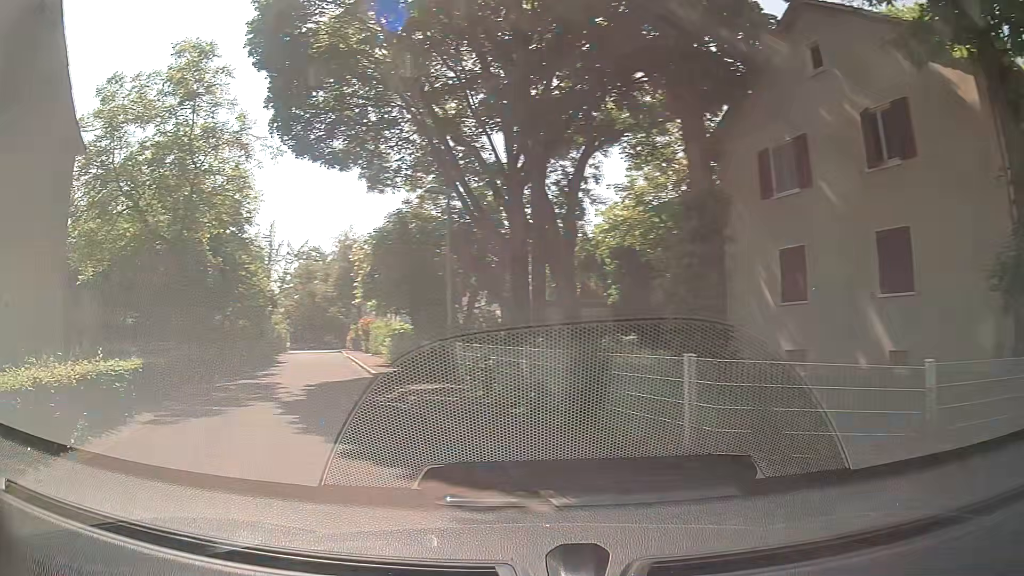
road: residential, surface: asphalt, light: Day
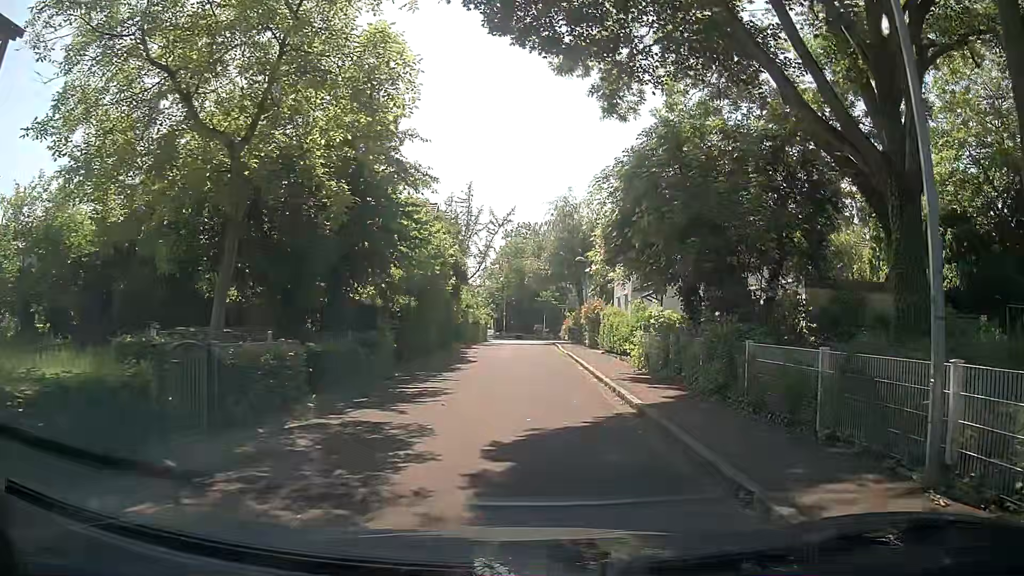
(-3.0, +10.6) m; -18°
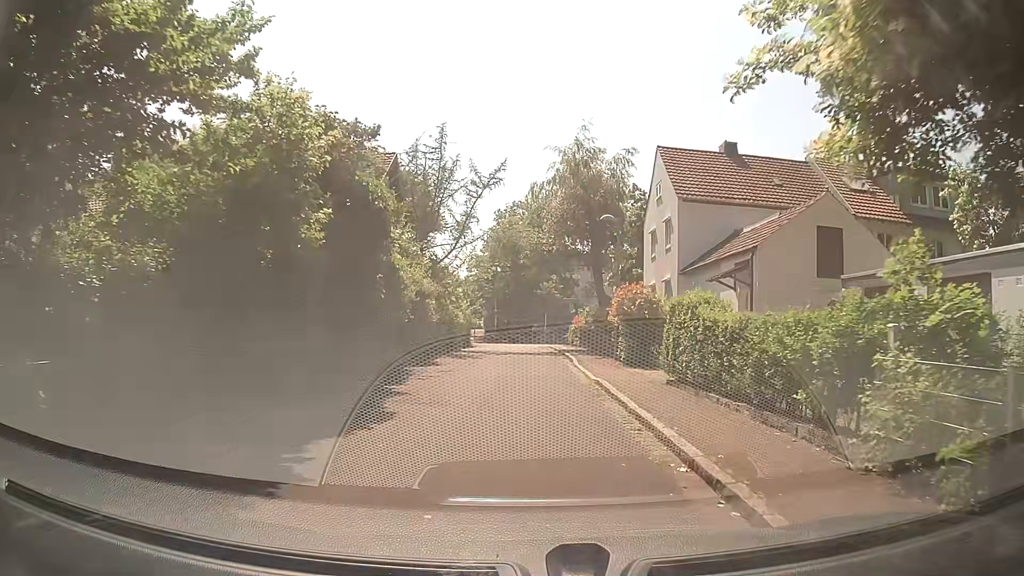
(0.0, +13.6) m; -2°
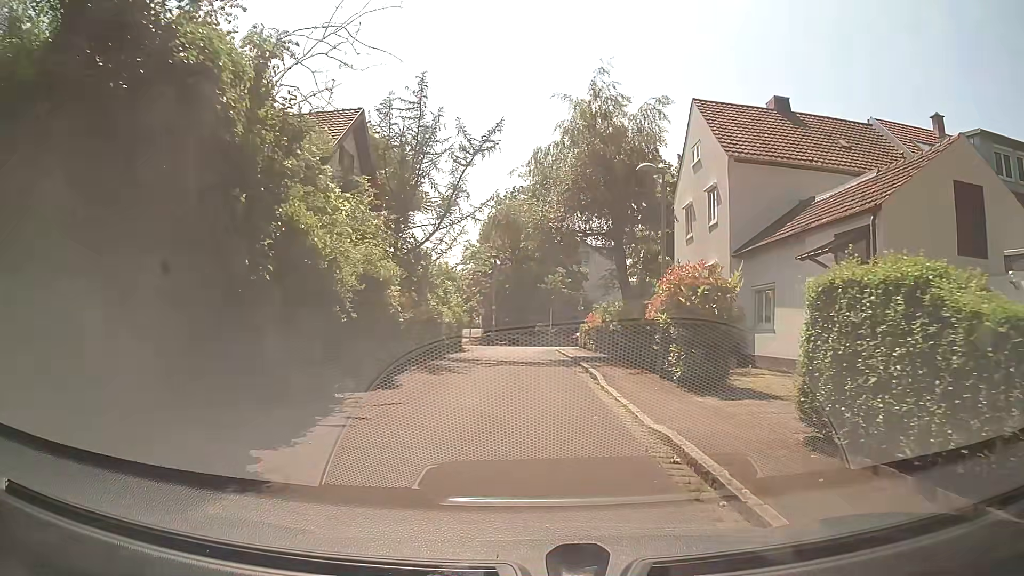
(+0.2, +6.9) m; +3°
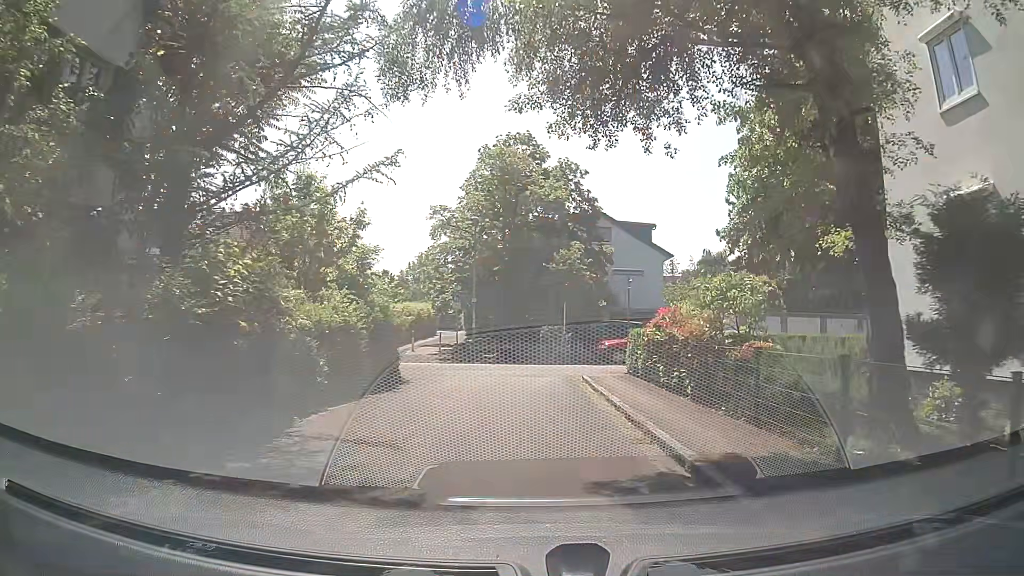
(-0.2, +17.4) m; -1°
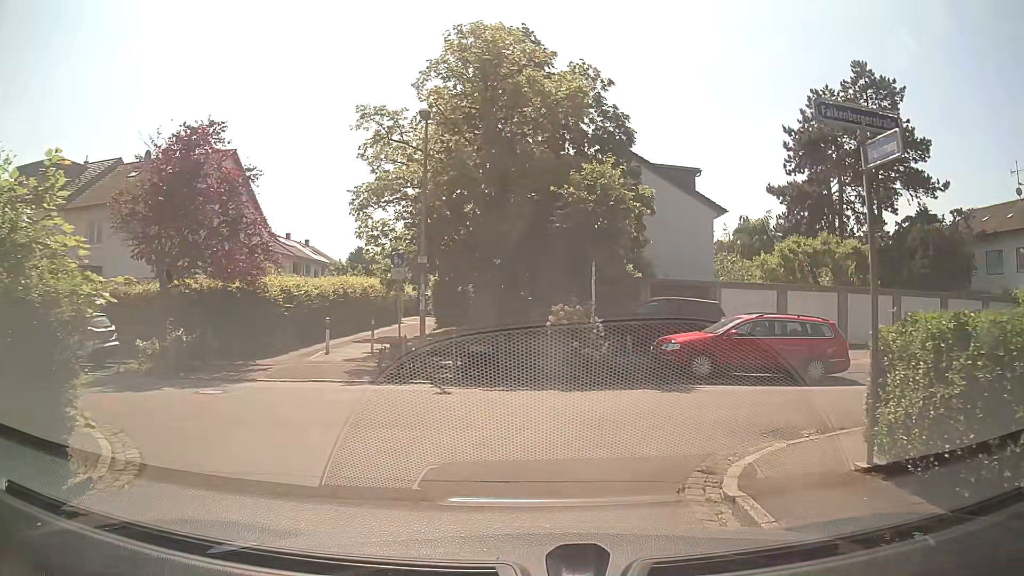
(0.0, +13.8) m; -1°
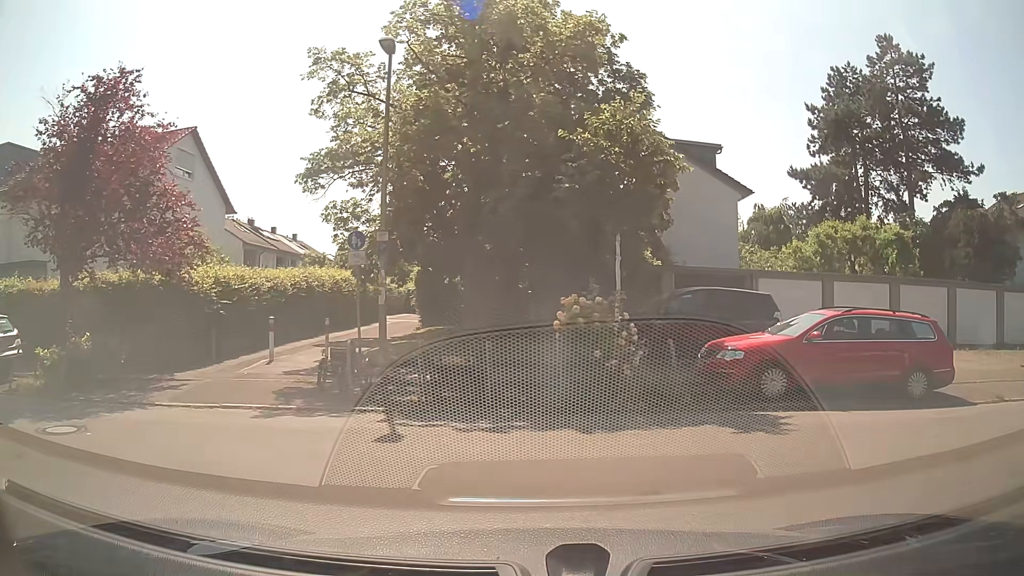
(+0.1, +4.2) m; 0°
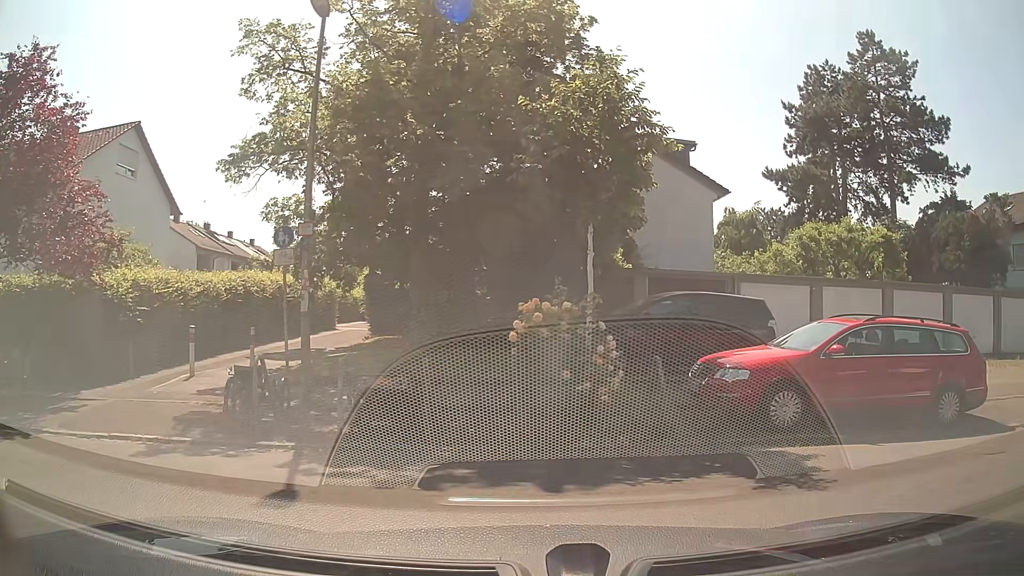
(+0.1, +2.1) m; +2°
